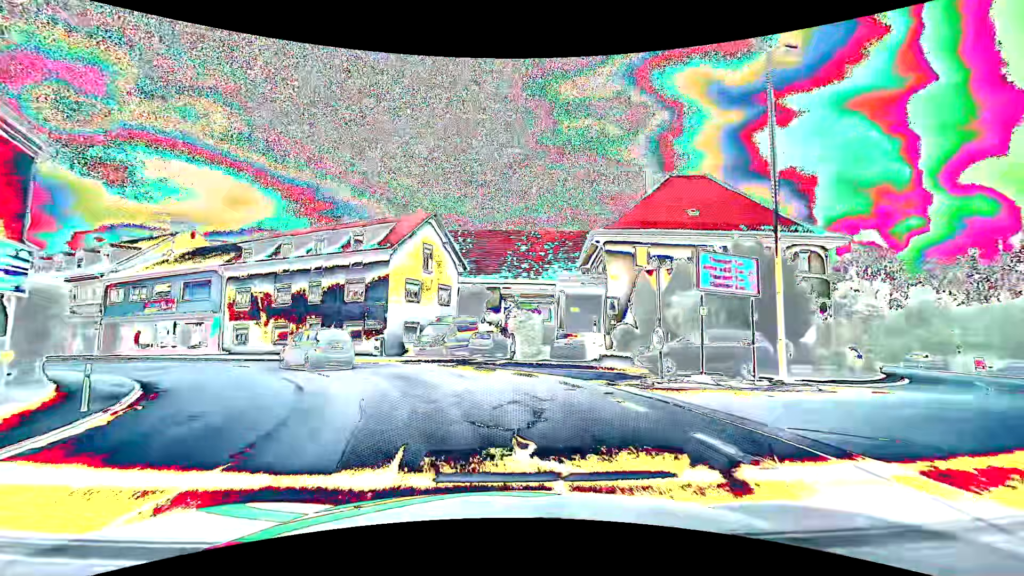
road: primary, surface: asphalt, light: Day
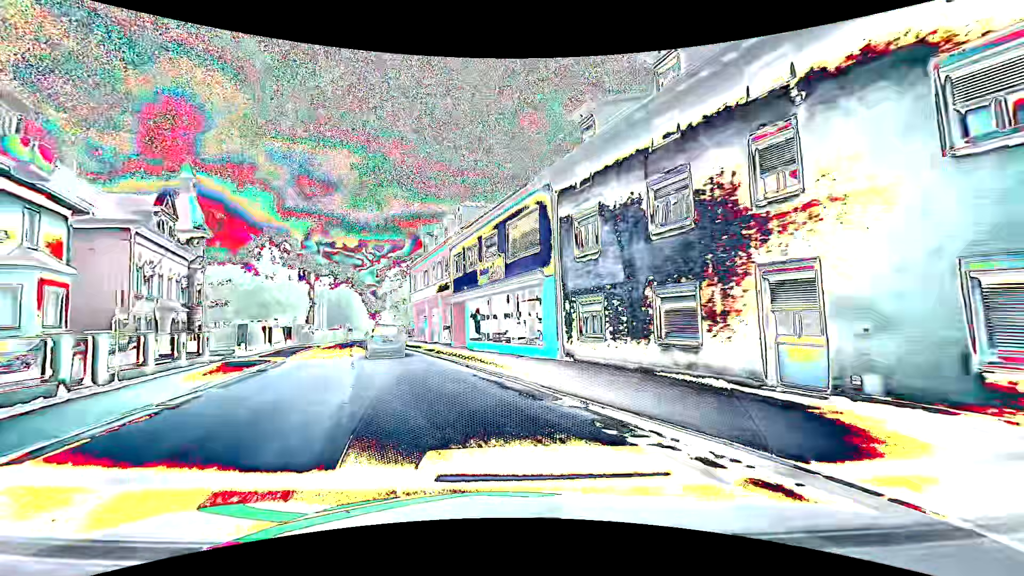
(-8.5, +23.5) m; -43°
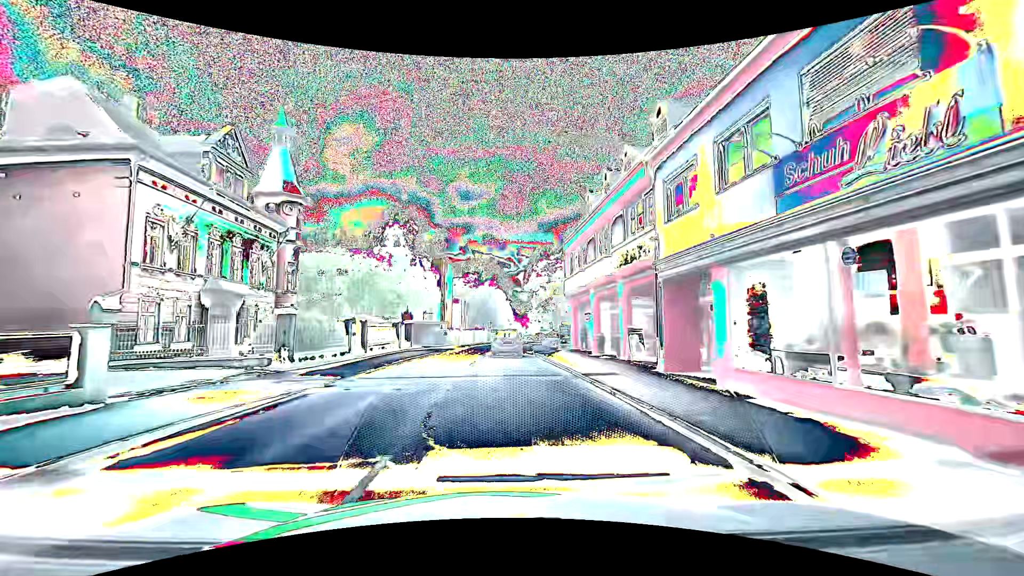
(-3.4, +16.0) m; -18°
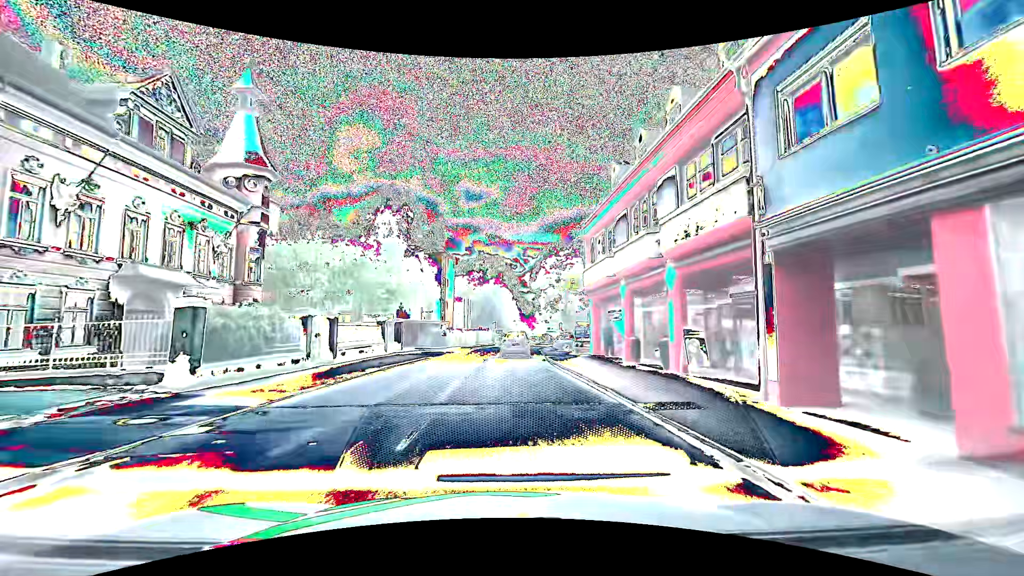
(-0.1, +5.8) m; -1°
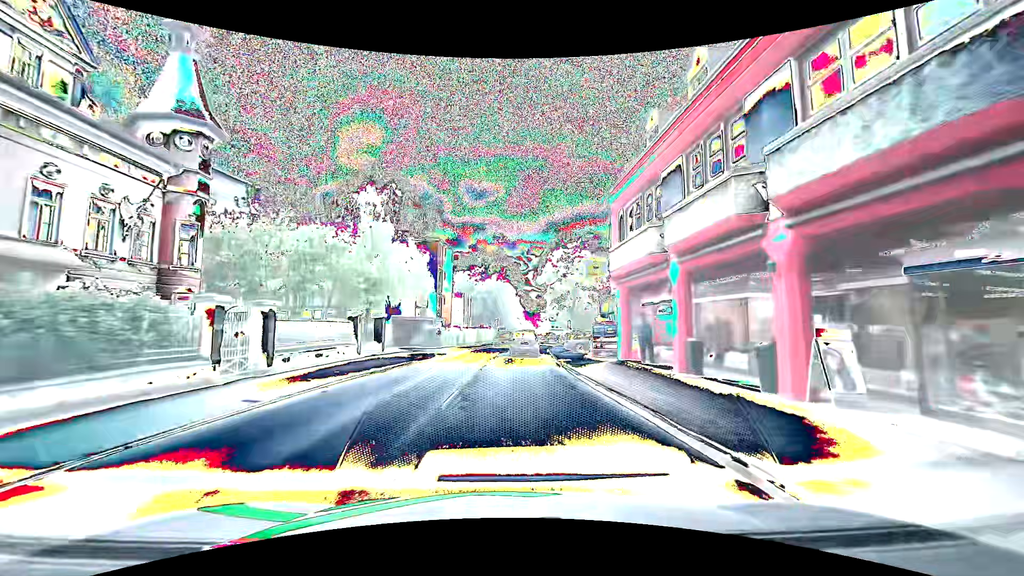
(0.0, +6.2) m; -1°
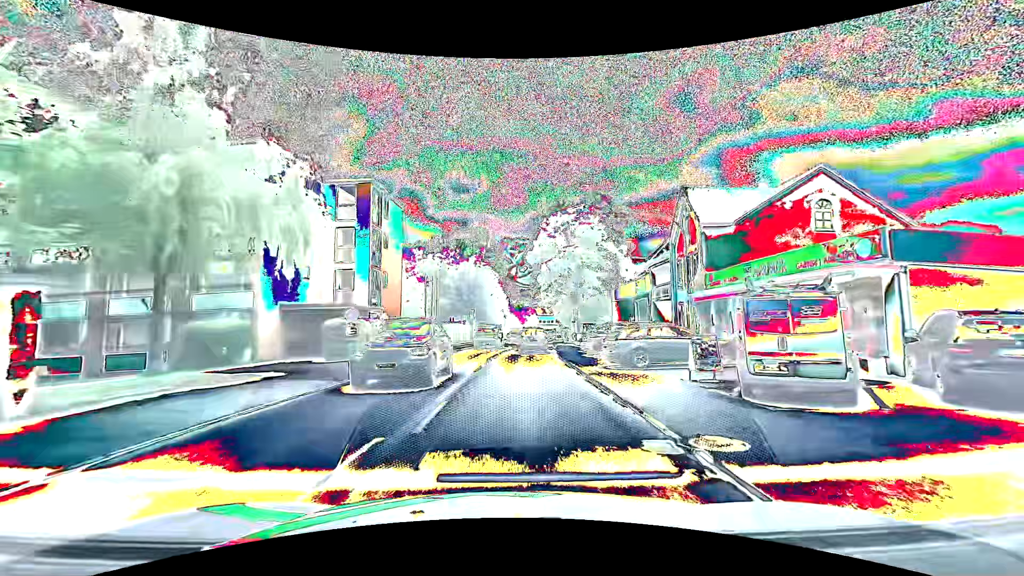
(+0.2, +20.4) m; +1°
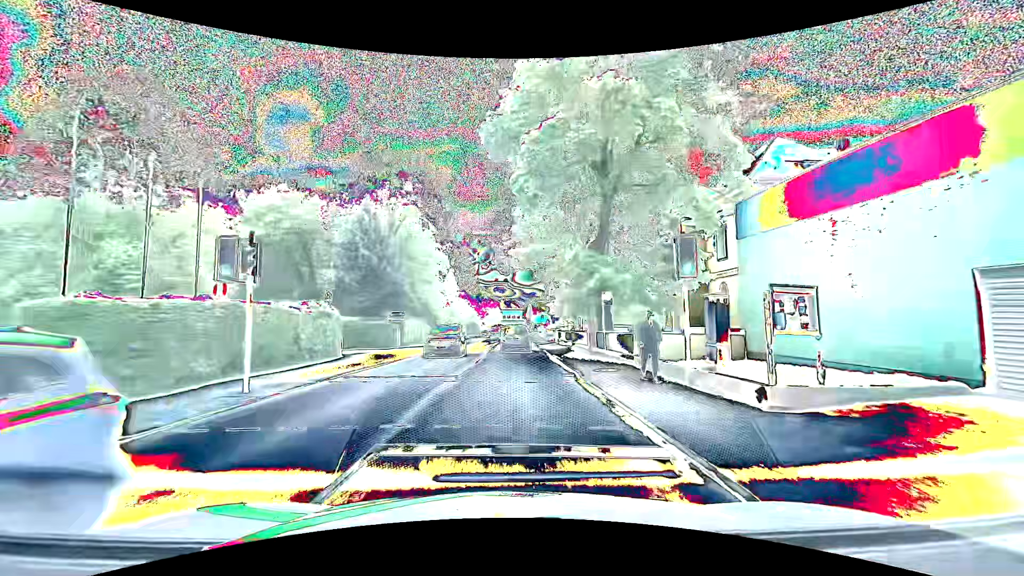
(+2.0, +35.9) m; +5°
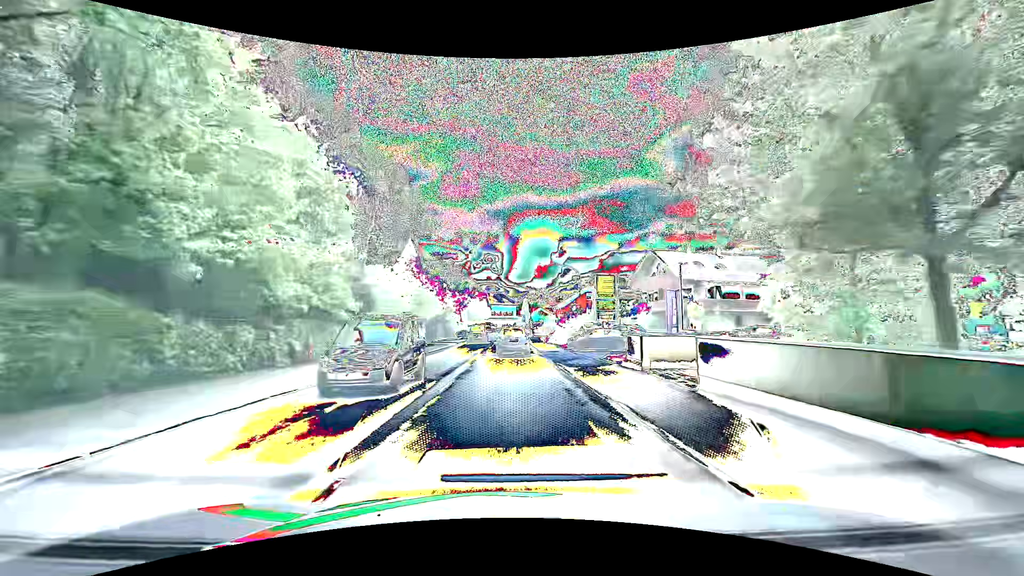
(+0.5, +35.1) m; +1°
(0, +10) (0, +20) (0, +30) (0, +40) (0, +50) (+1, +60) (+1, +70) (+1, +80) (+1, +90) (+1, +100) m
